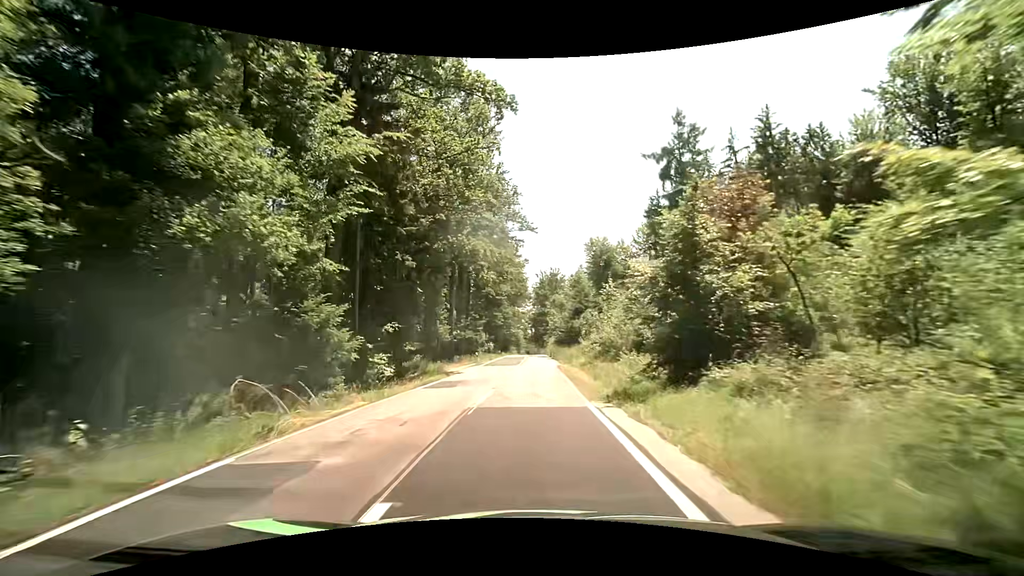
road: tertiary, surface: asphalt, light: Day
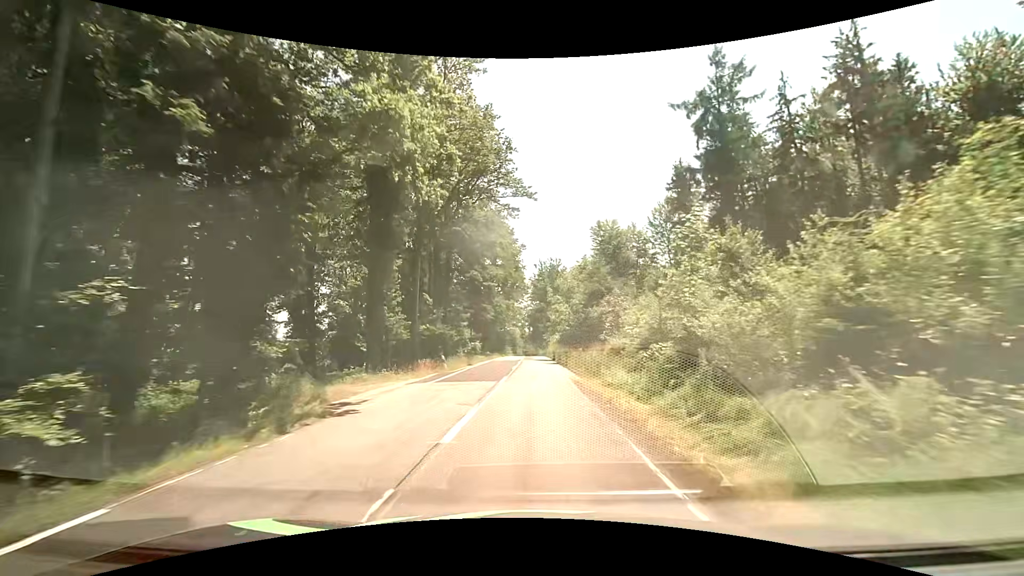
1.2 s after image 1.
(0.0, +16.2) m; 0°
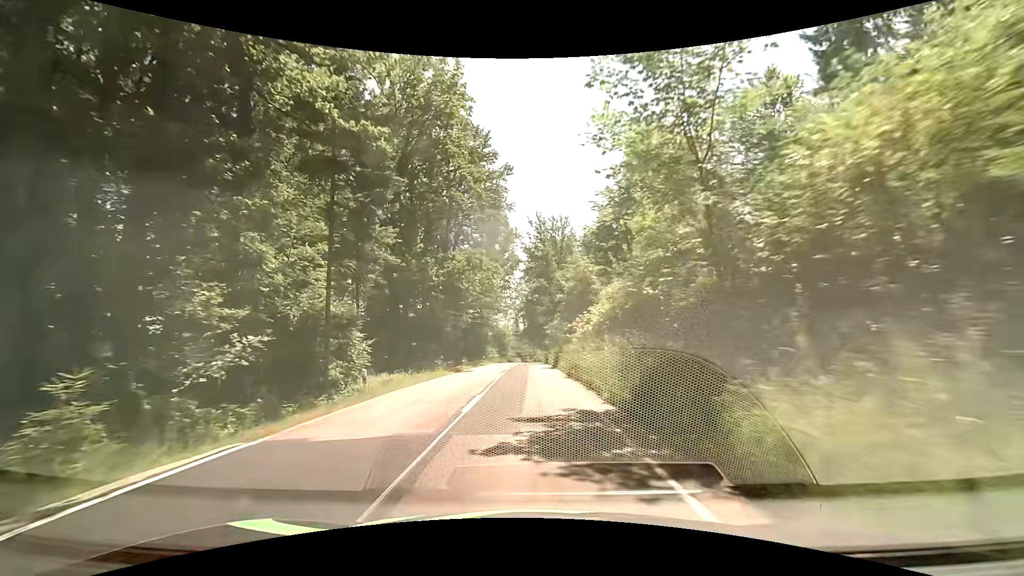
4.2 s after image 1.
(+0.3, +42.2) m; +1°
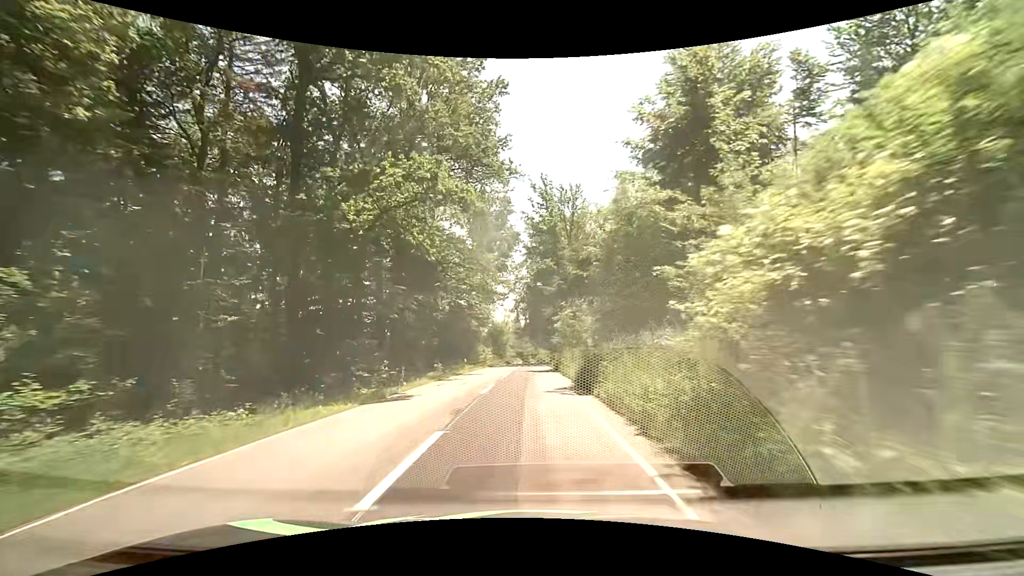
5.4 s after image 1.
(-0.3, +17.2) m; -1°
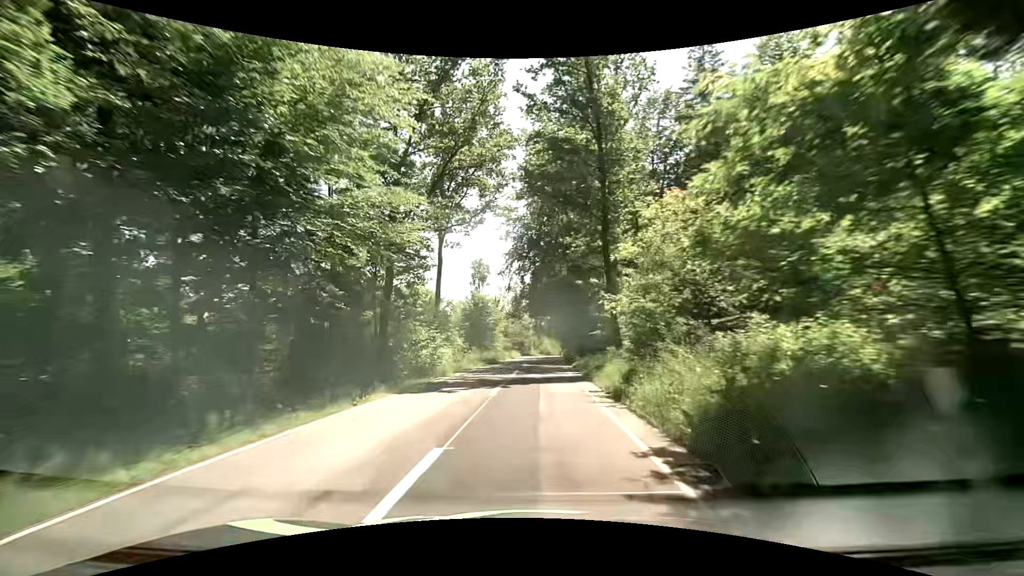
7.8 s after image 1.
(-0.5, +35.0) m; -1°
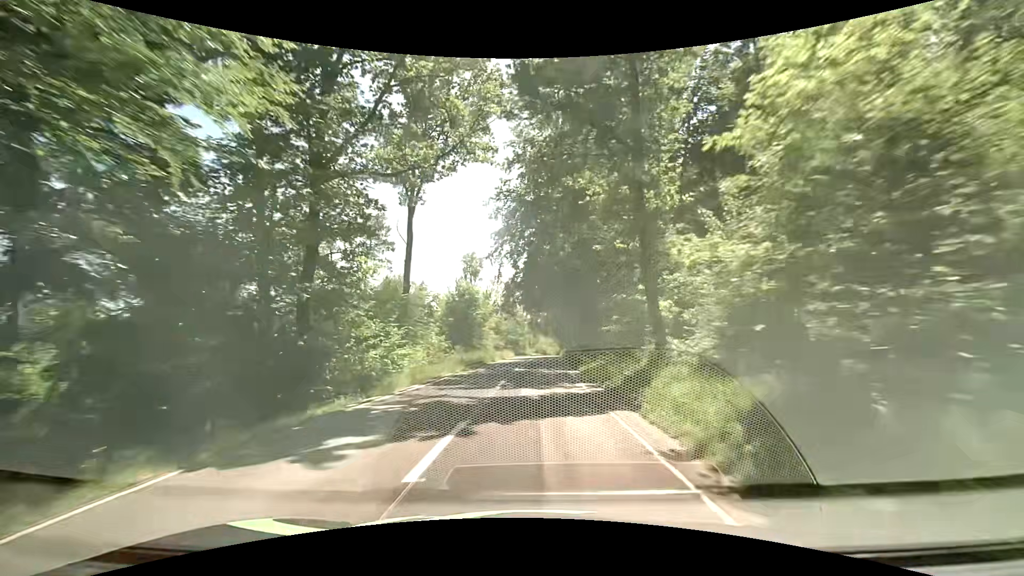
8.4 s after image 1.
(+0.1, +8.7) m; 0°
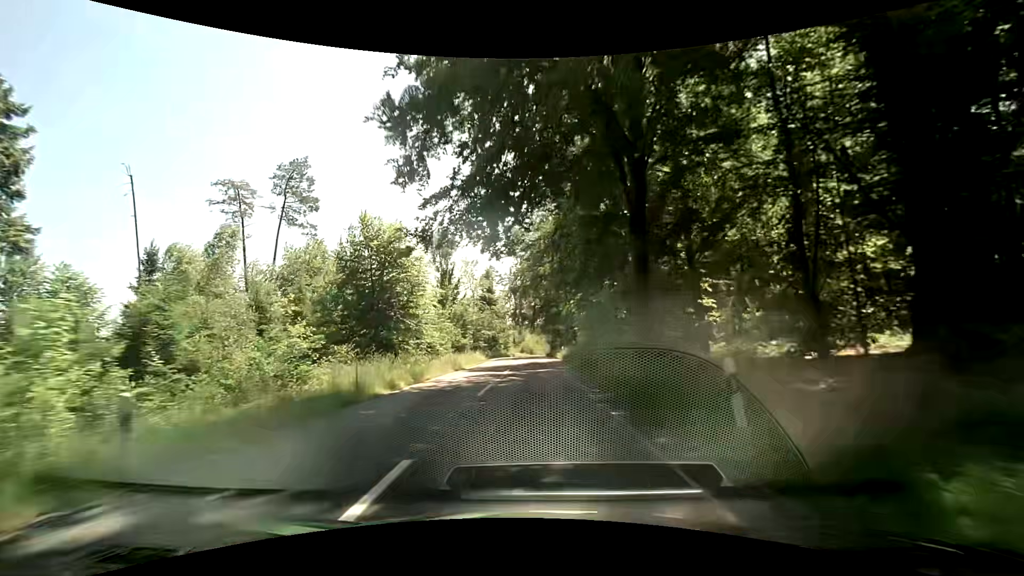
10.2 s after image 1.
(+0.6, +25.4) m; +2°
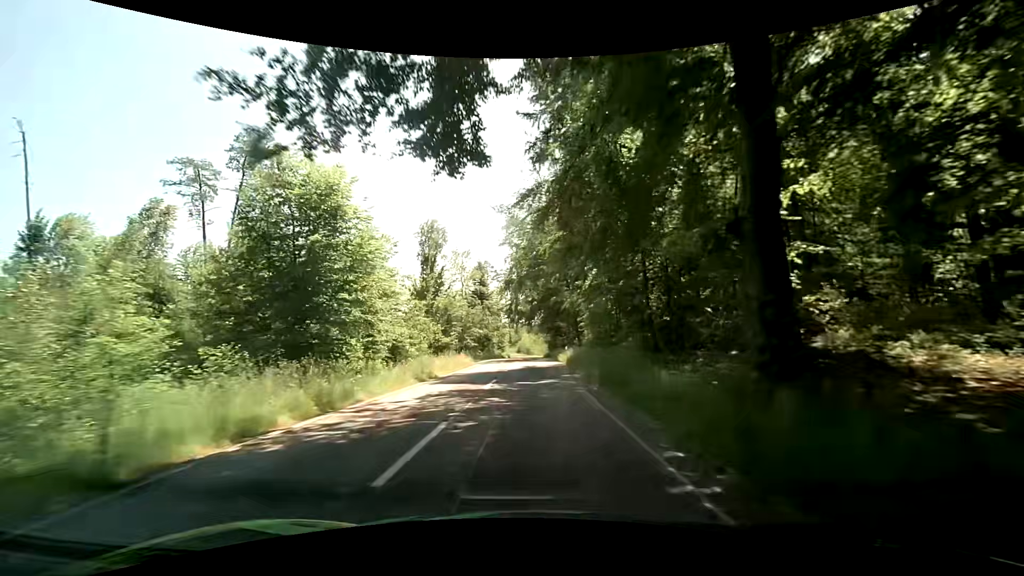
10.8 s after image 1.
(0.0, +8.3) m; 0°
(0, +10) (0, +20) (0, +30) (0, +40) (+1, +50) (+1, +60) (+1, +70) (+1, +80) (+1, +90) (+1, +100) m
